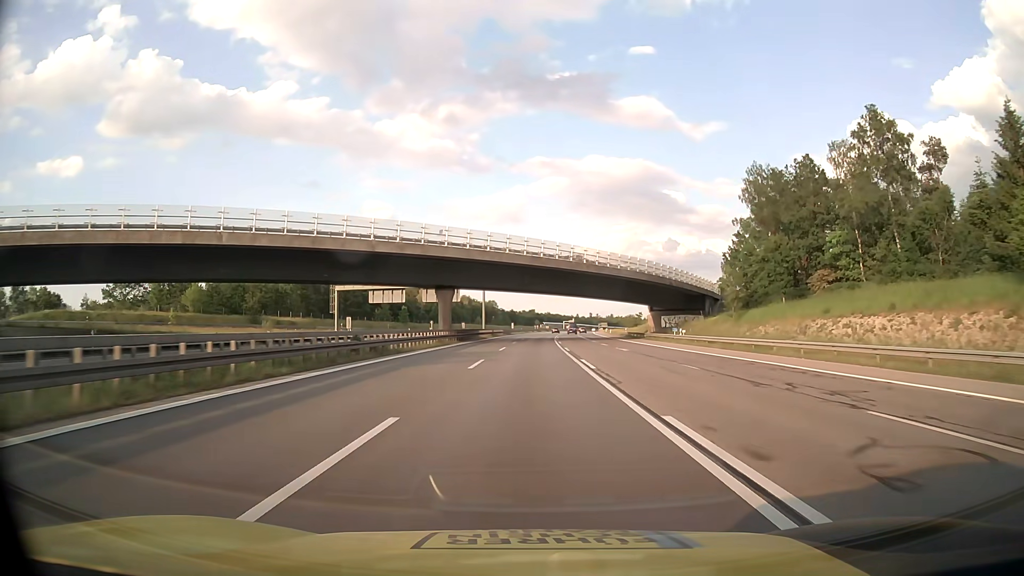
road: motorway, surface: asphalt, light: Day
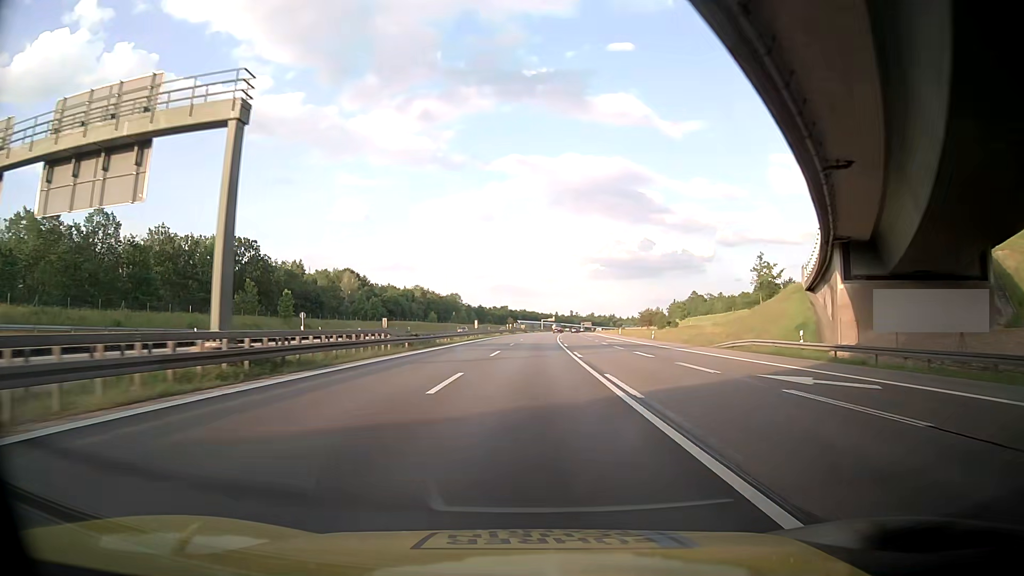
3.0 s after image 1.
(+1.5, +80.6) m; +2°
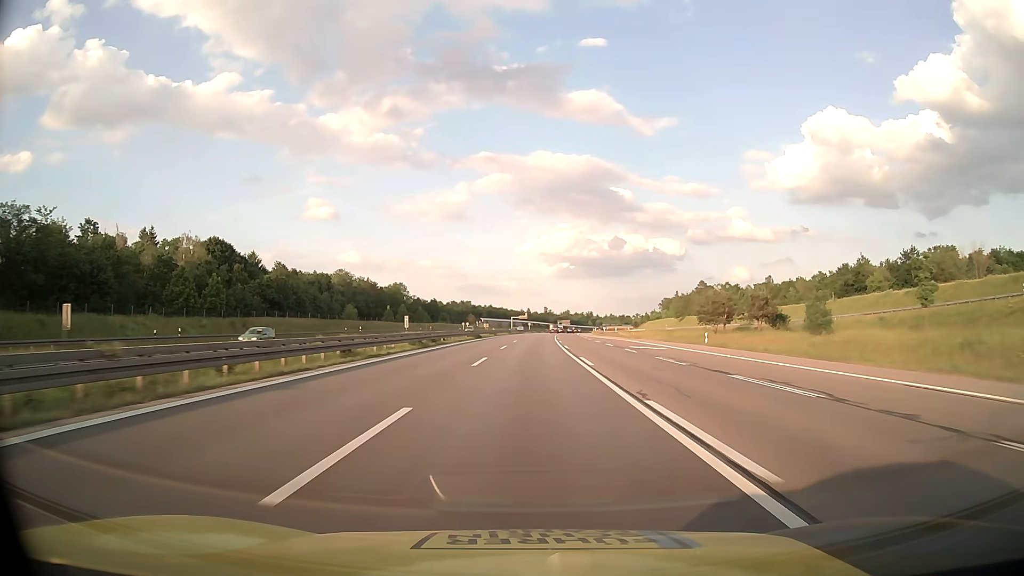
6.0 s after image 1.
(+2.3, +80.6) m; +3°
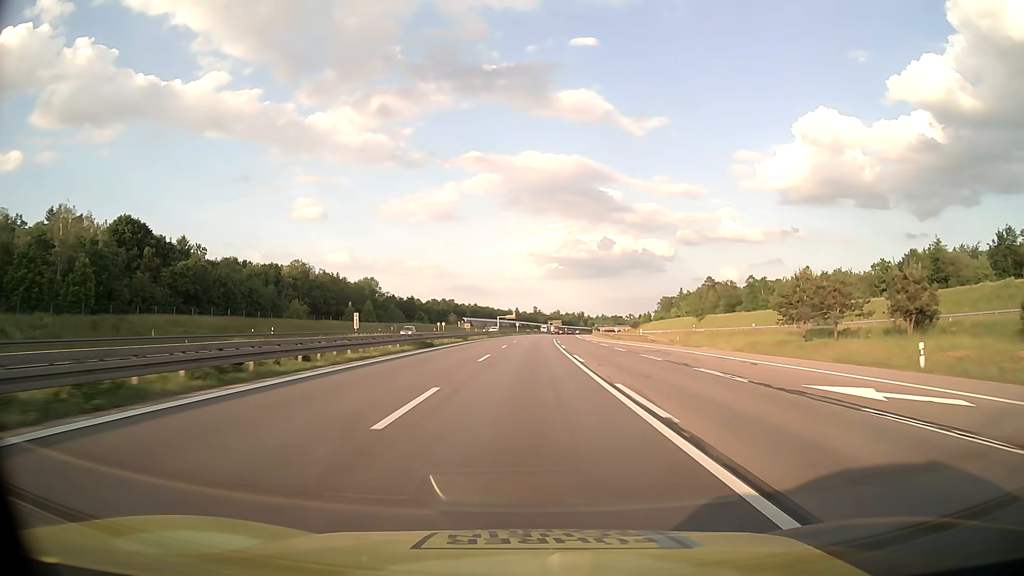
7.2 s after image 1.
(+0.4, +32.2) m; +1°
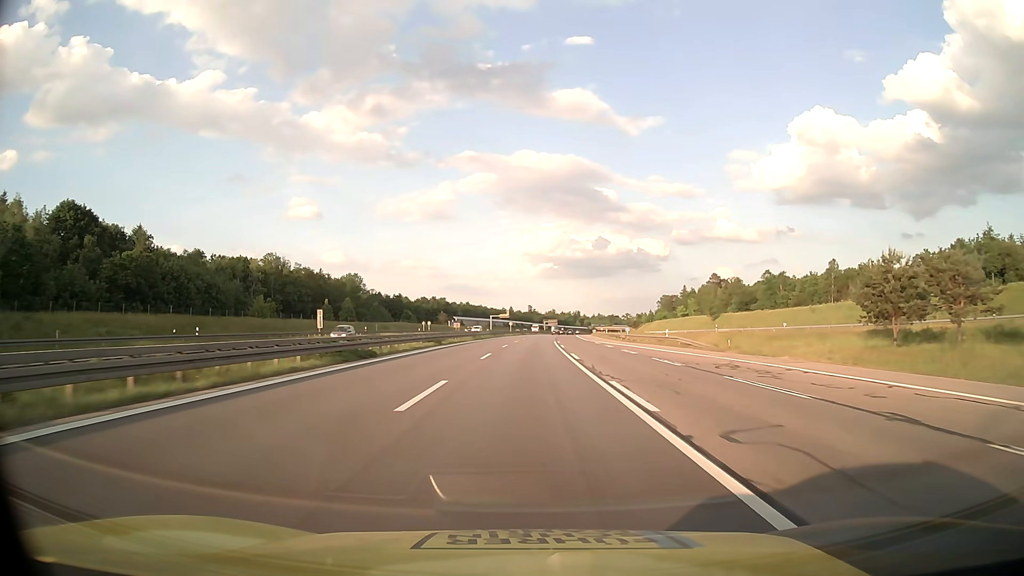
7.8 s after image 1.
(+0.1, +16.1) m; 0°
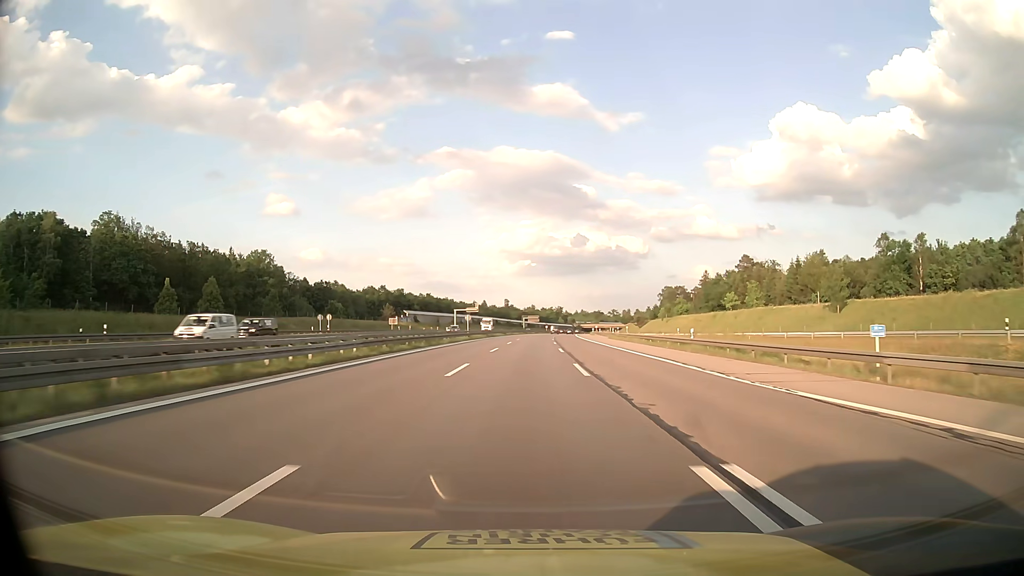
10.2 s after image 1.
(+1.0, +64.5) m; +2°
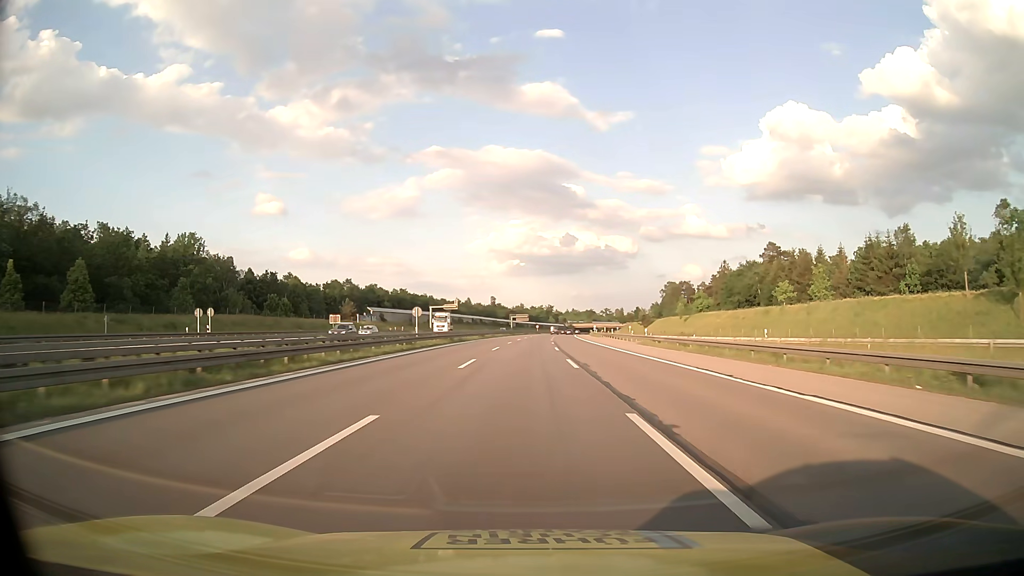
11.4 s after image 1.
(+0.3, +32.3) m; +1°
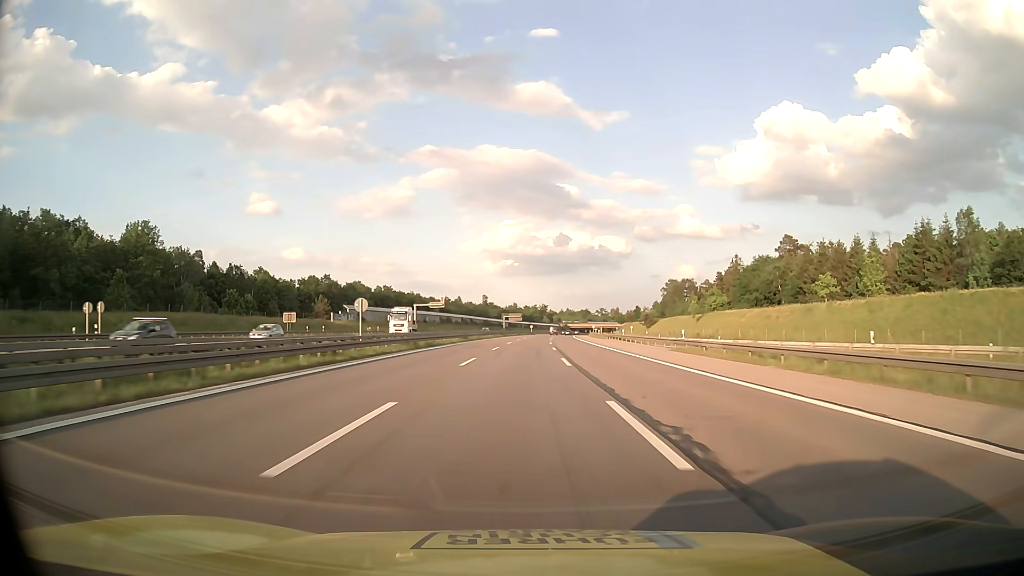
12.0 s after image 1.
(+0.1, +16.2) m; +1°
(0, +10) (0, +20) (0, +30) (+1, +40) (+1, +50) (+2, +60) (+3, +70) (+3, +80) (+4, +90) (+5, +100) m
